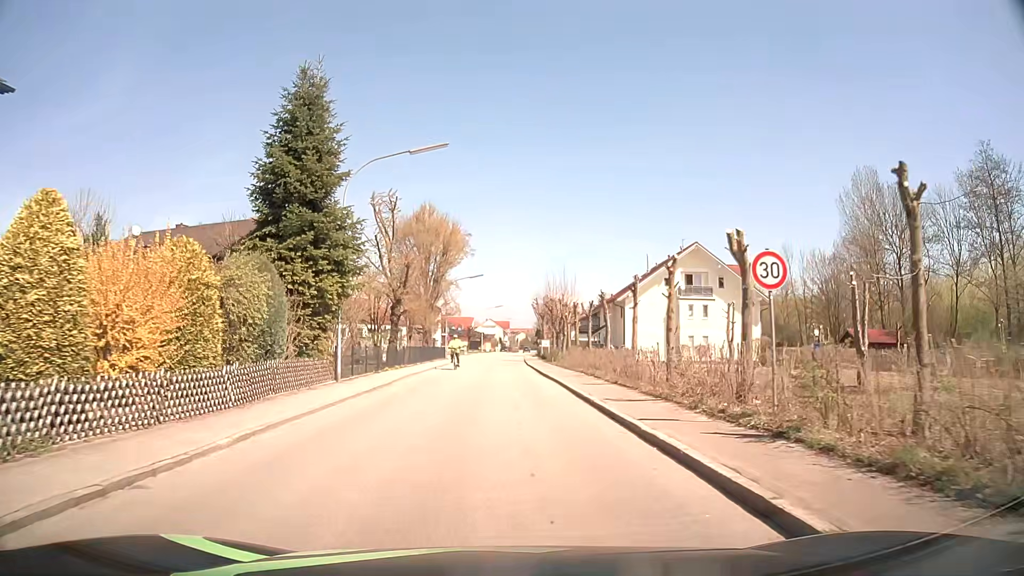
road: residential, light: Day
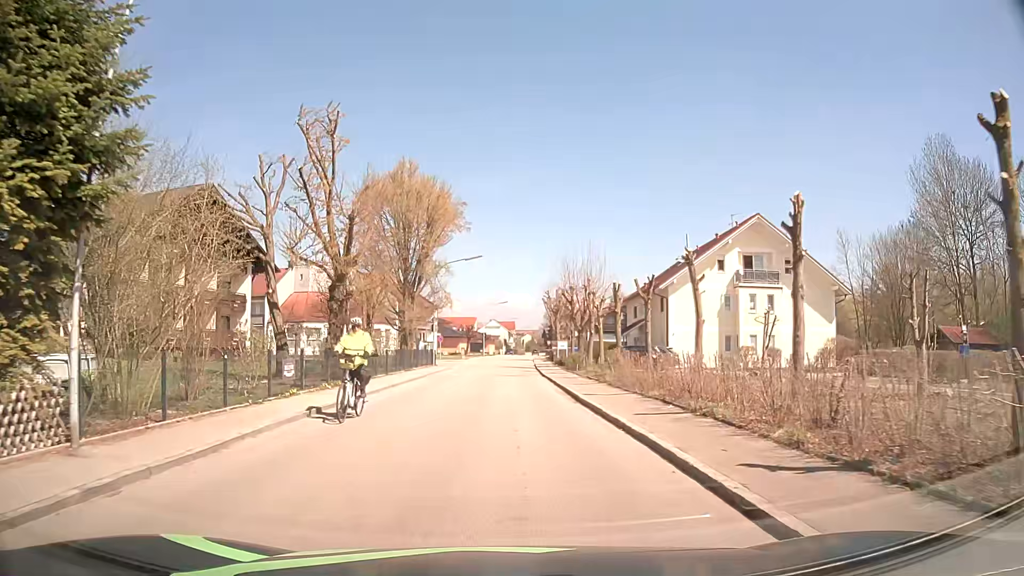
(-0.1, +14.3) m; 0°
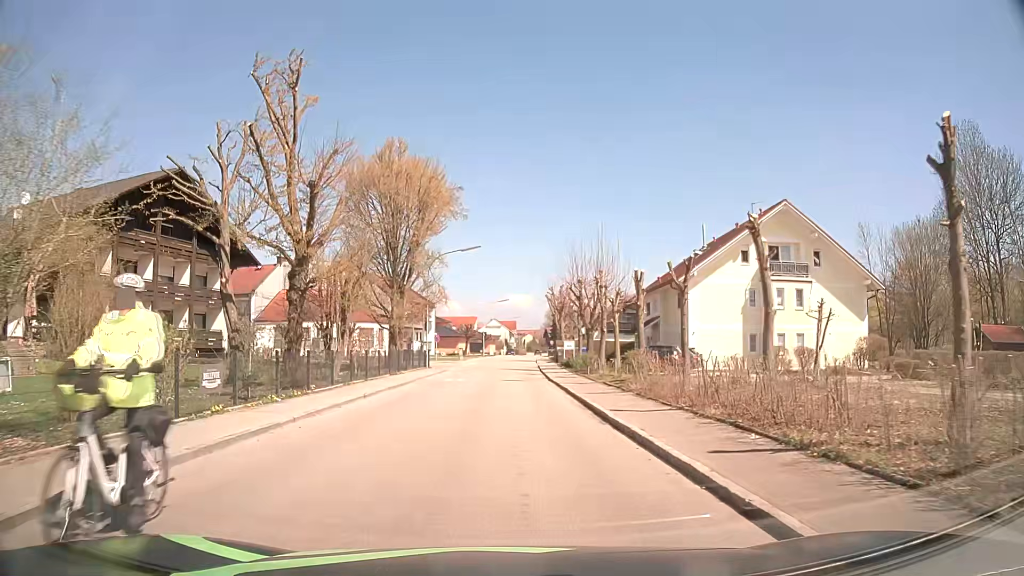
(0.0, +4.7) m; 0°
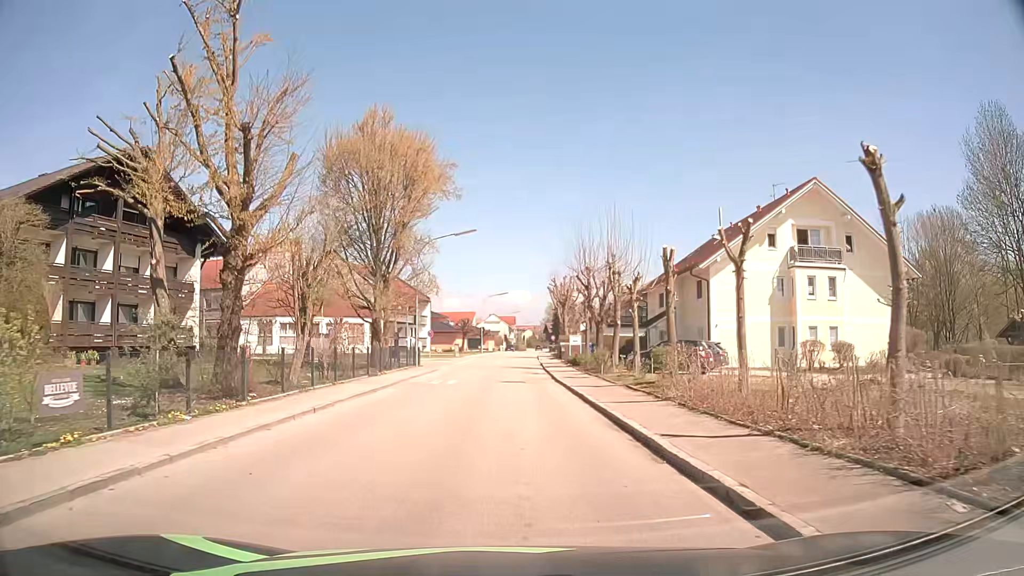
(0.0, +4.7) m; 0°
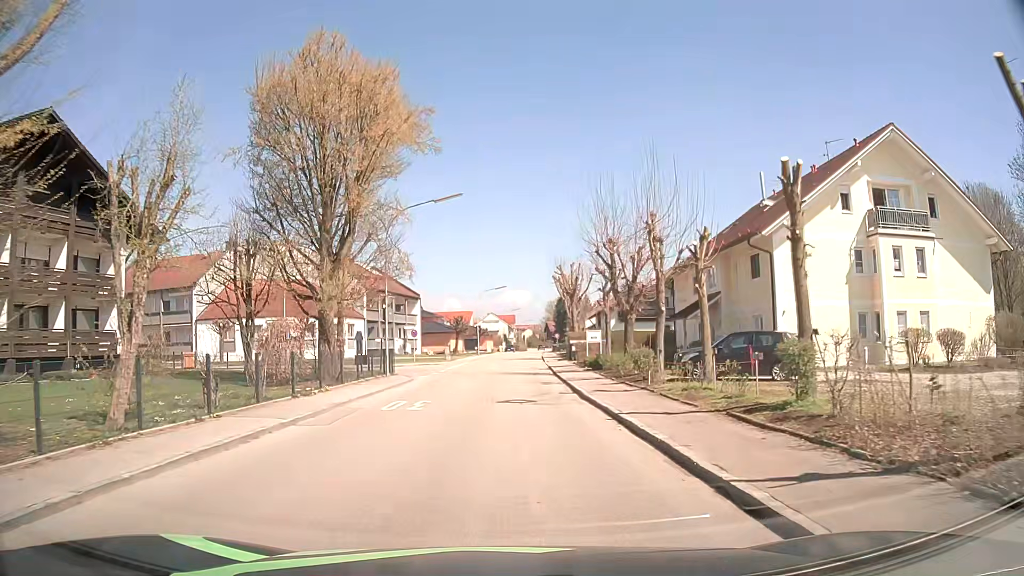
(0.0, +9.3) m; 0°
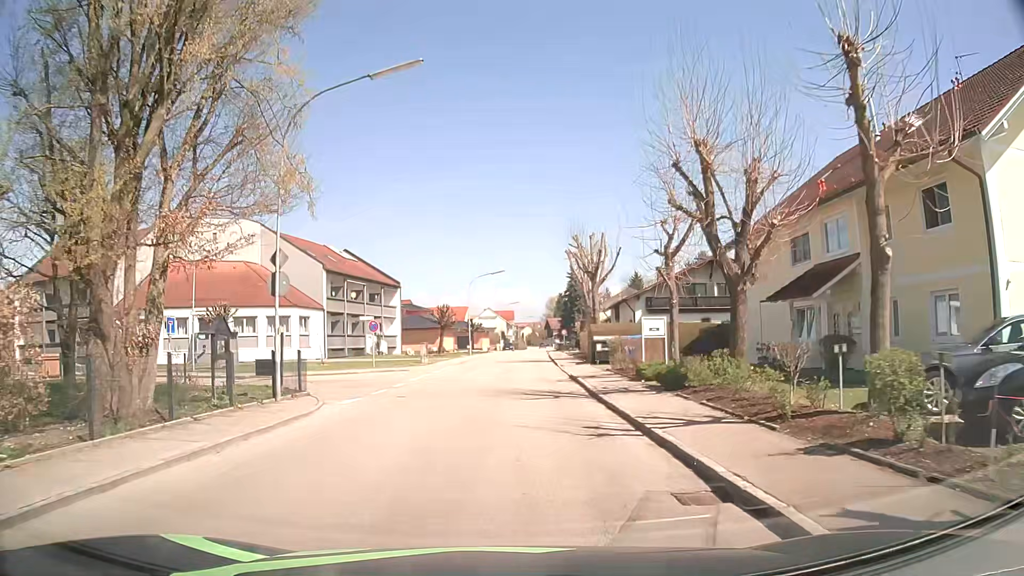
(+0.1, +14.0) m; +1°
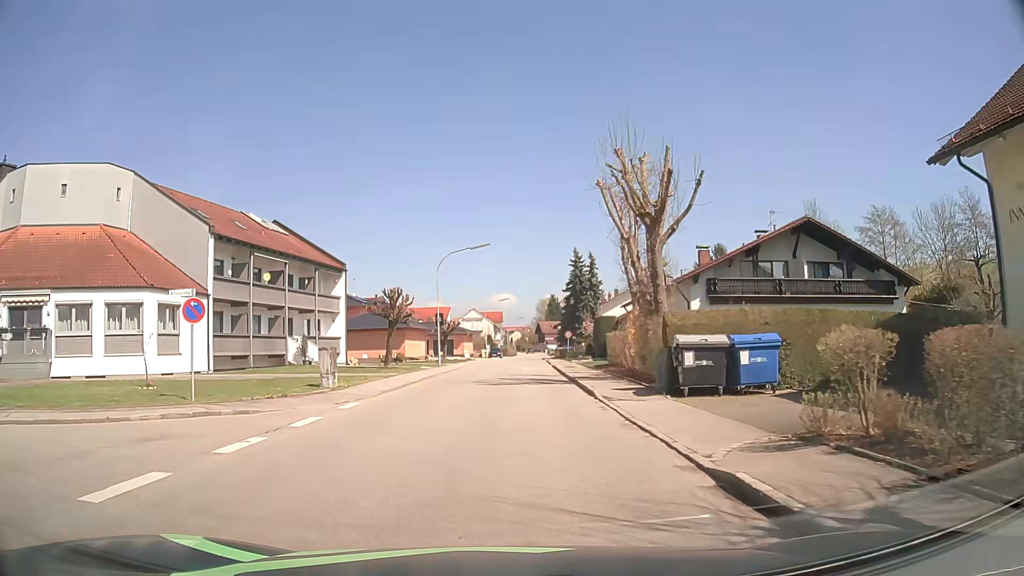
(+0.1, +18.9) m; +1°
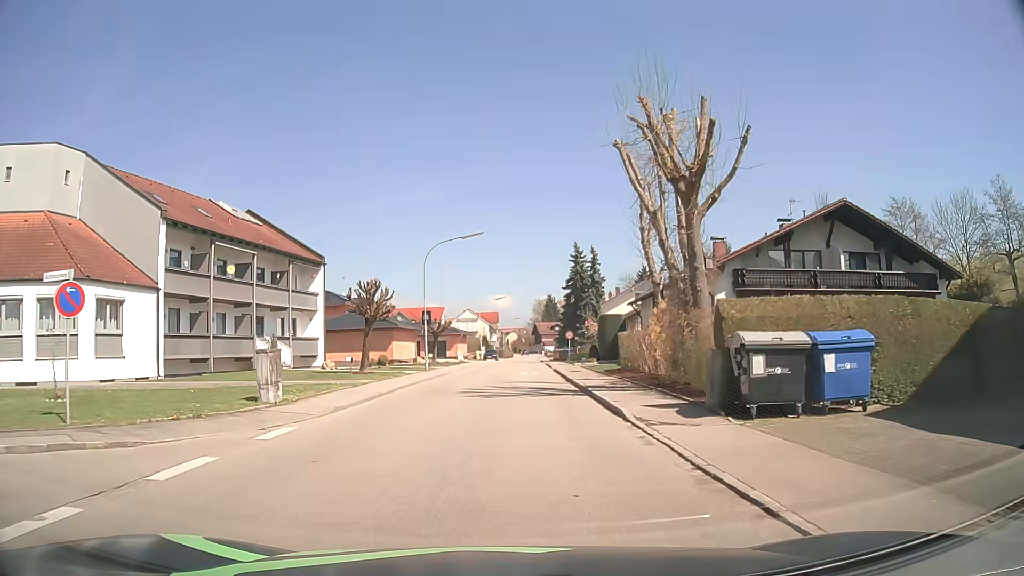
(0.0, +4.8) m; +1°
(0, +10) (0, +20) (0, +30) (+1, +40) (+1, +50) (+1, +60) (+2, +70) (+2, +80) (+2, +90) (+2, +100) m
